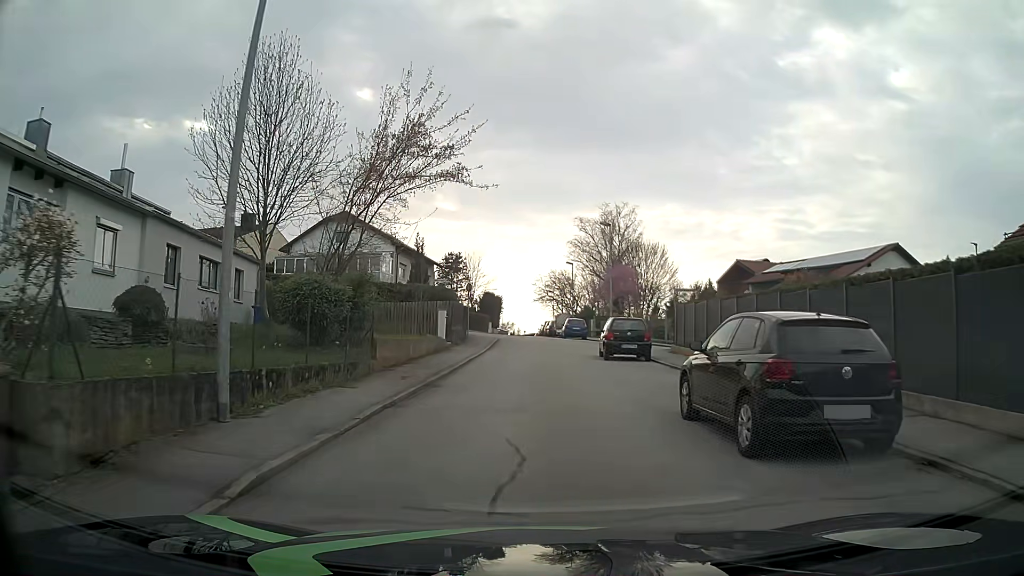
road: residential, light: Day
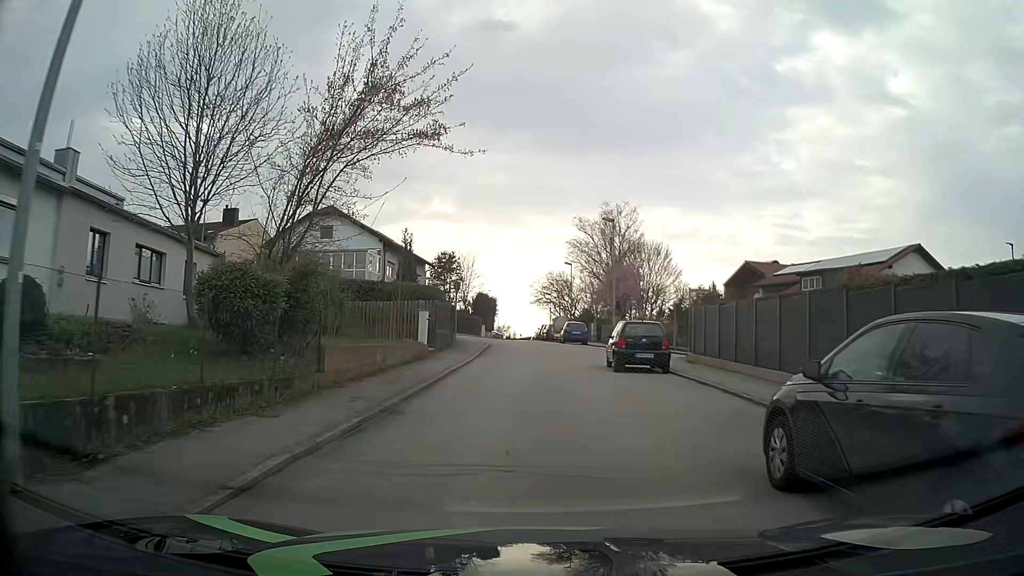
(0.0, +3.7) m; 0°
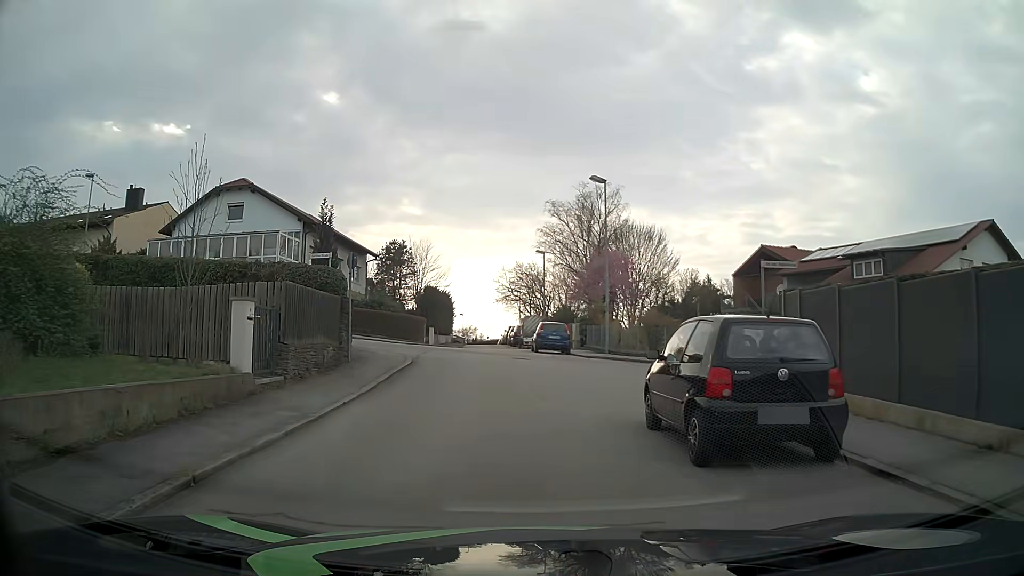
(+0.5, +12.3) m; +4°
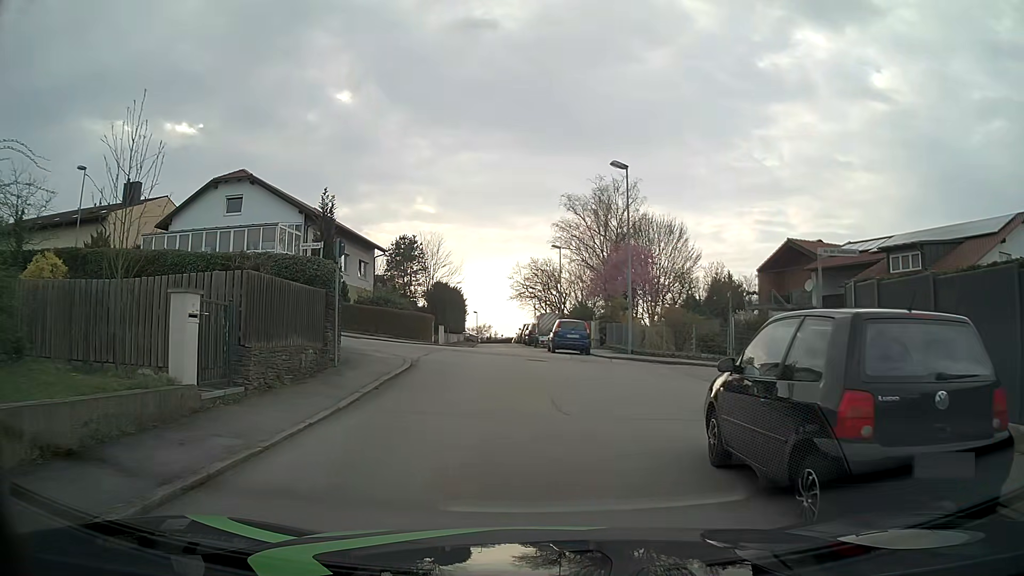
(-0.1, +2.4) m; -2°
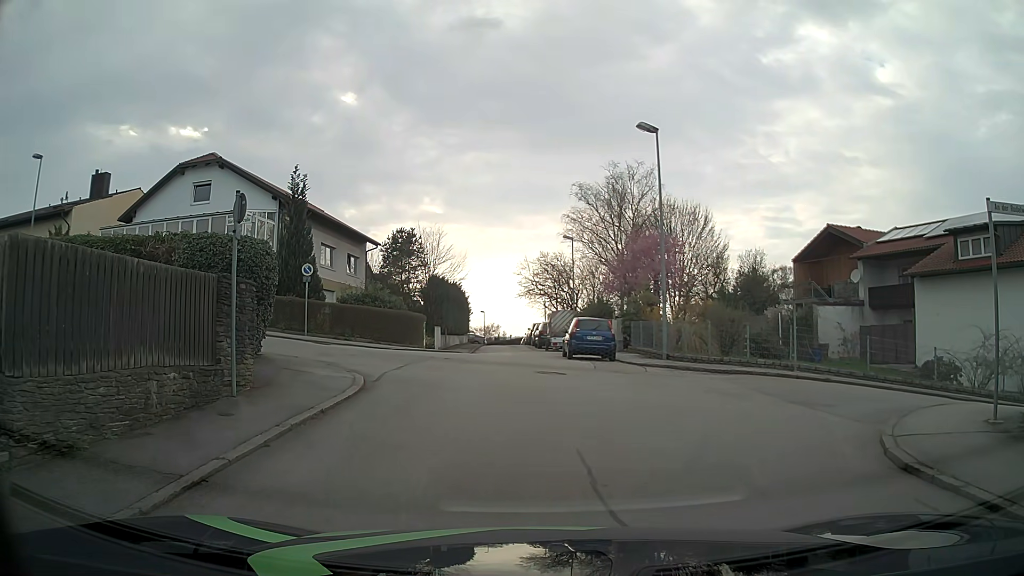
(-0.1, +5.1) m; 0°
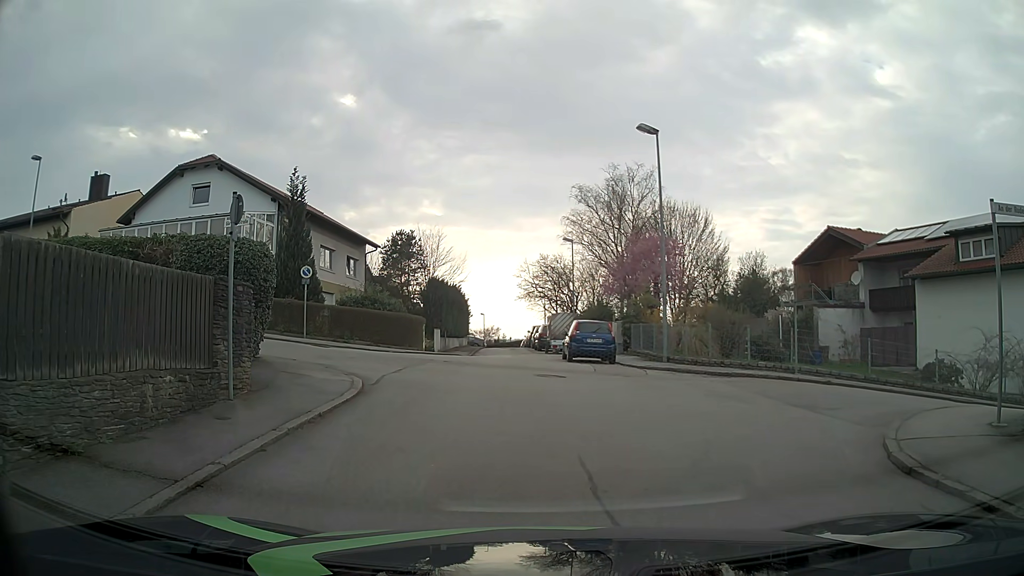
(0.0, +0.1) m; 0°
